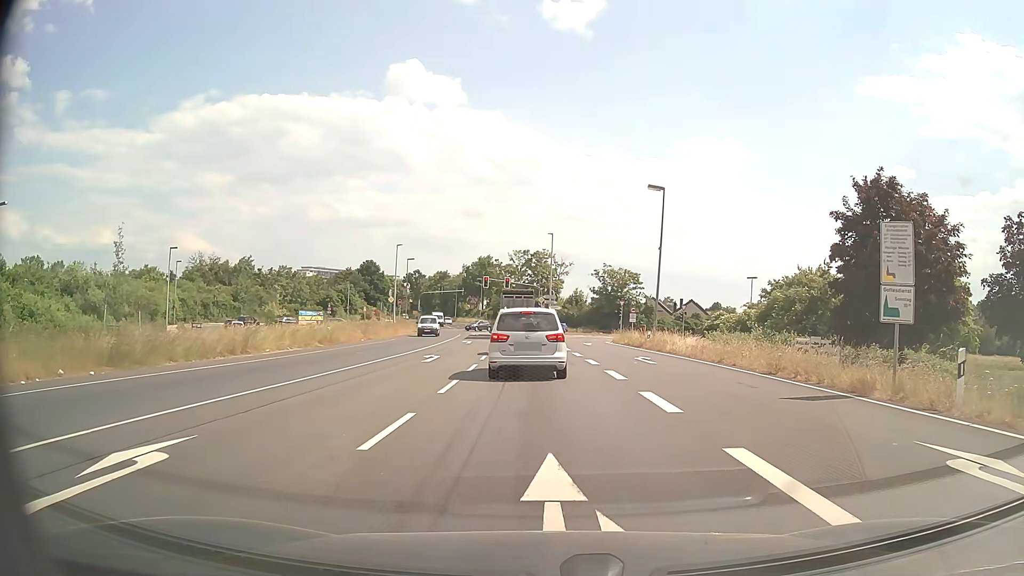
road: primary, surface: asphalt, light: Day
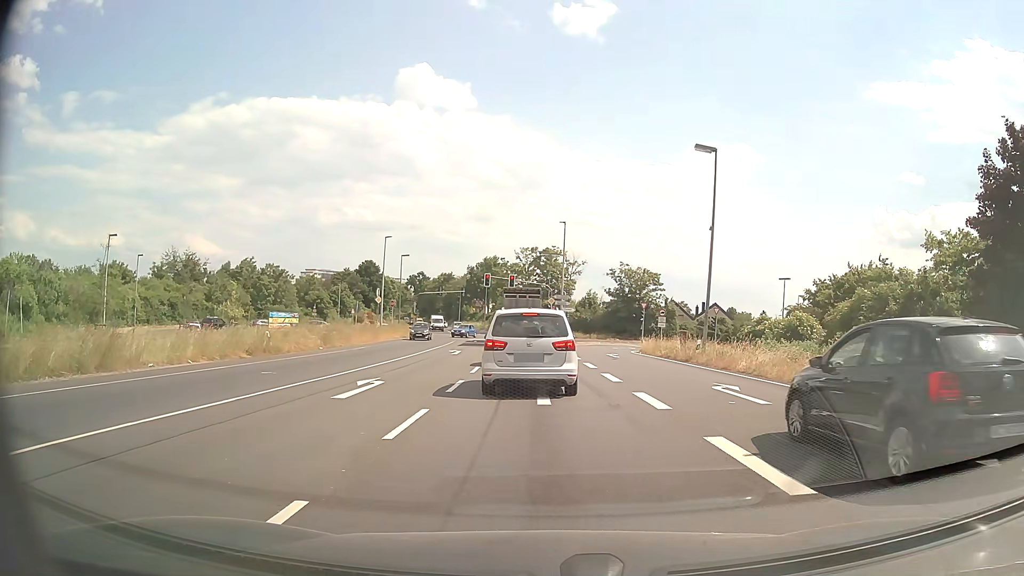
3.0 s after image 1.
(-0.1, +10.7) m; -1°
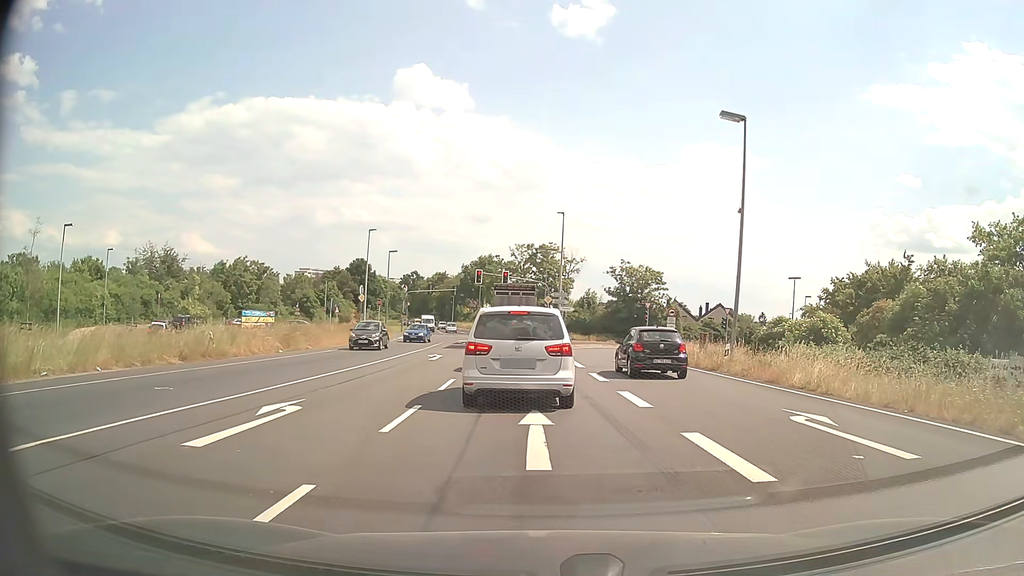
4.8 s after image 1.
(0.0, +5.4) m; +1°
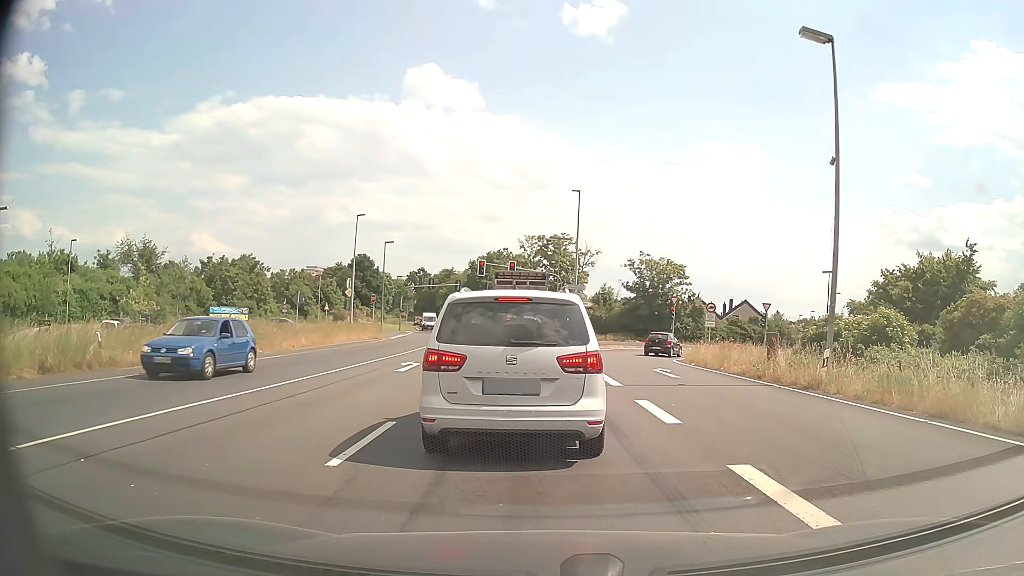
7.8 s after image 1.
(-0.1, +8.1) m; -2°
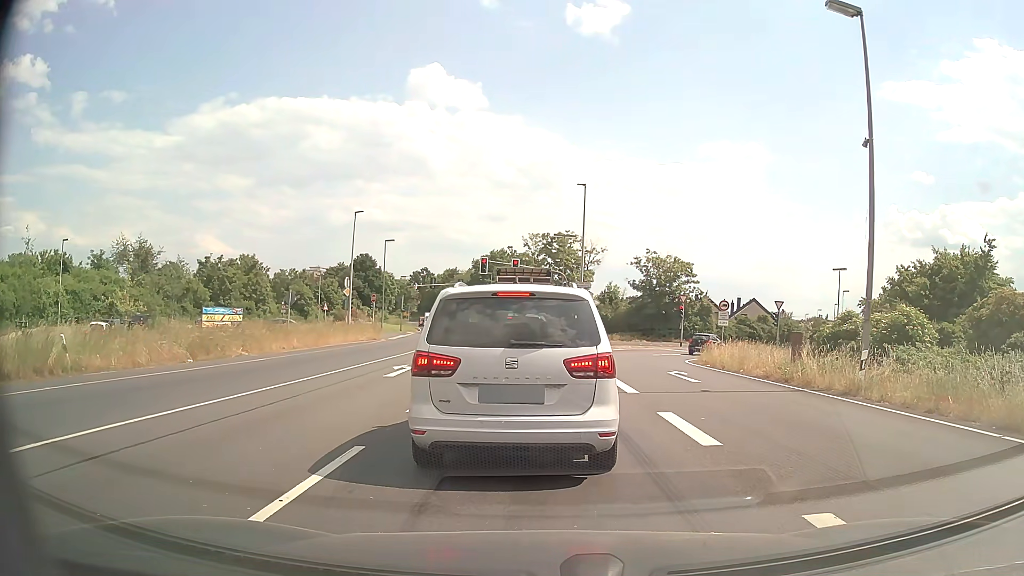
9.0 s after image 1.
(0.0, +1.9) m; 0°
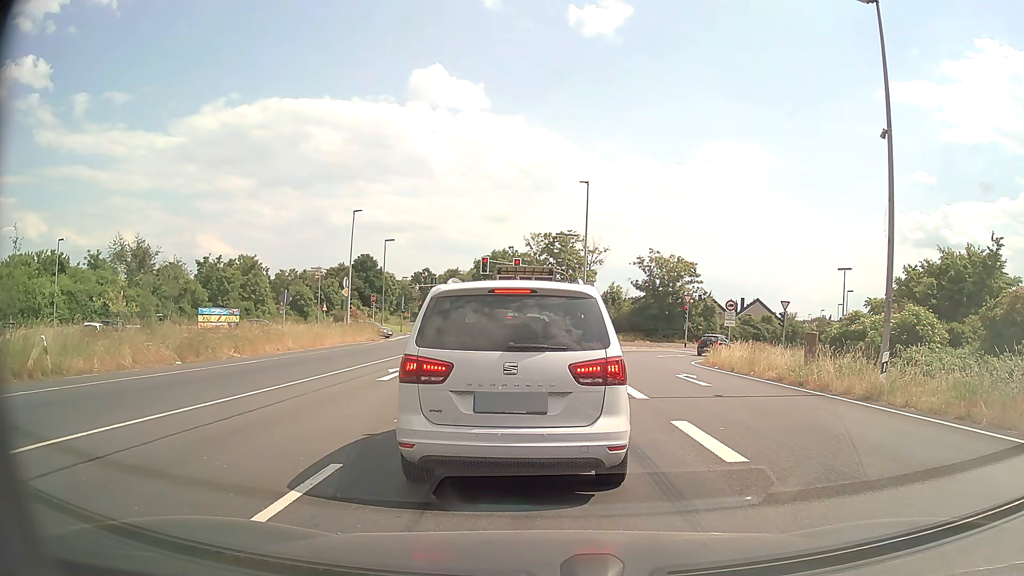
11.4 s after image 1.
(0.0, +1.0) m; 0°
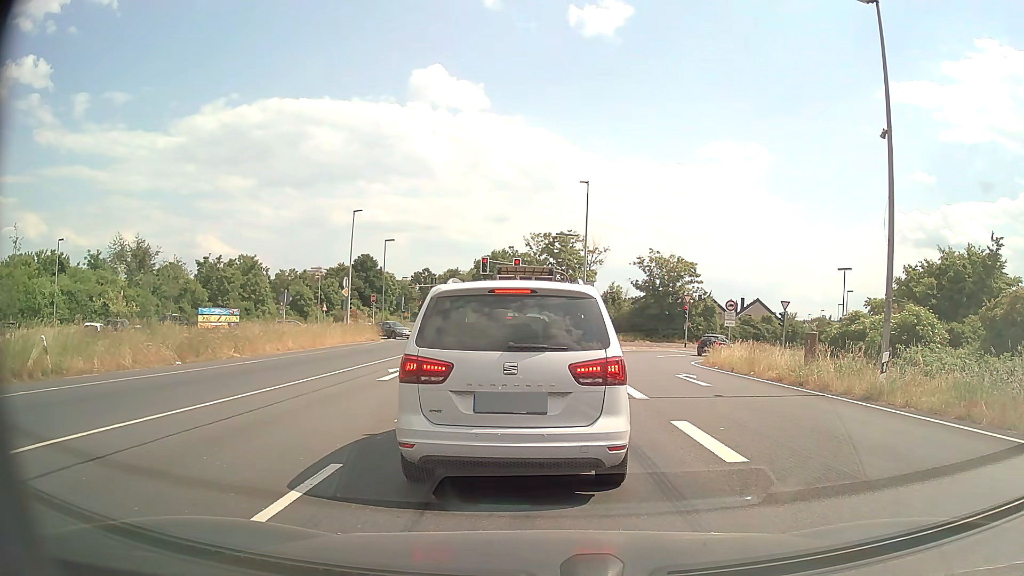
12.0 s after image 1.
(0.0, 0.0) m; 0°
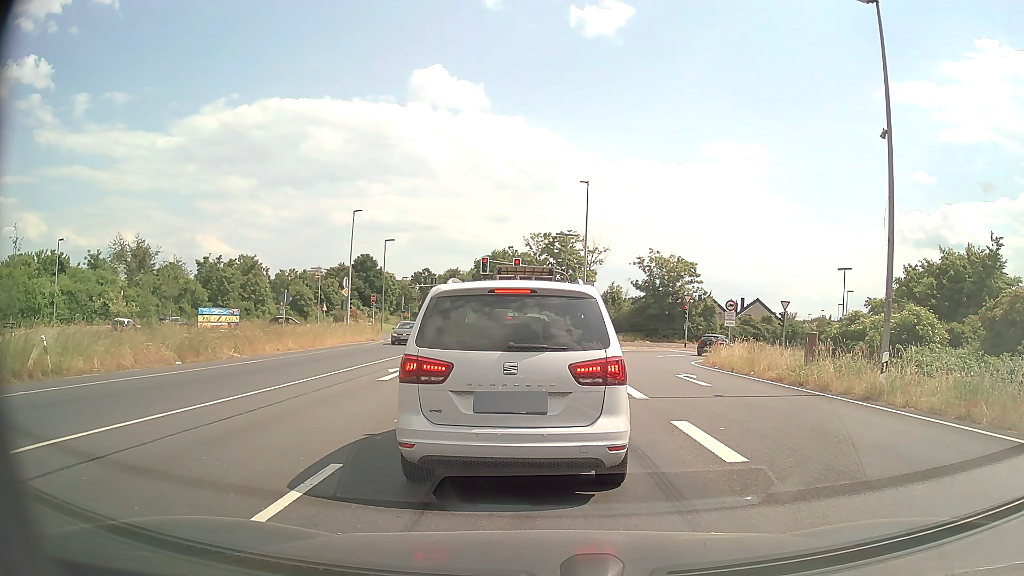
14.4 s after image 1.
(0.0, 0.0) m; 0°
(0, +10) (-1, +20) (-1, +30) (-2, +40) (-2, +50) (-3, +60) (-5, +70) (-6, +80) (-8, +90) (-10, +99) m
